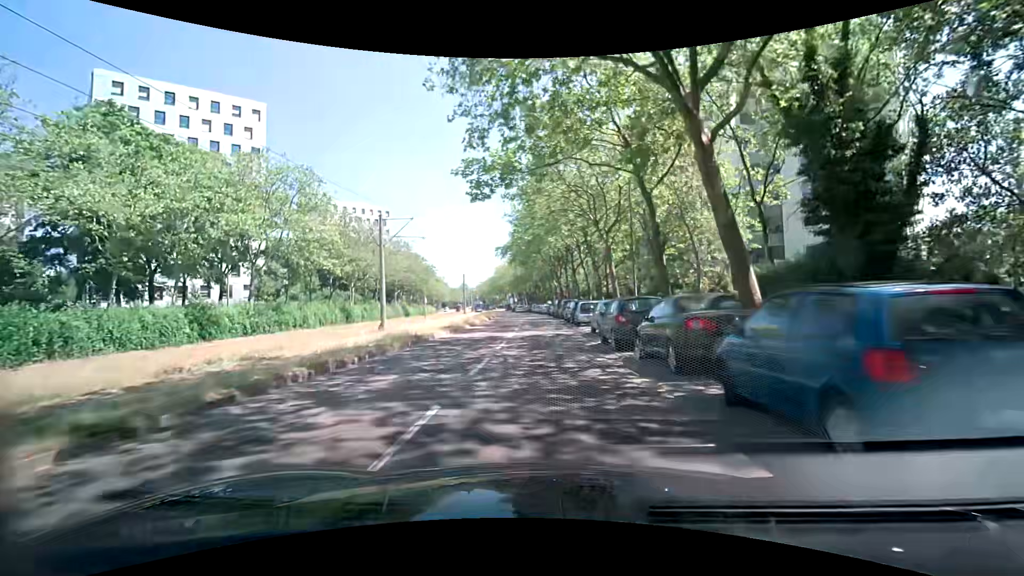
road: tertiary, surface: asphalt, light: Day
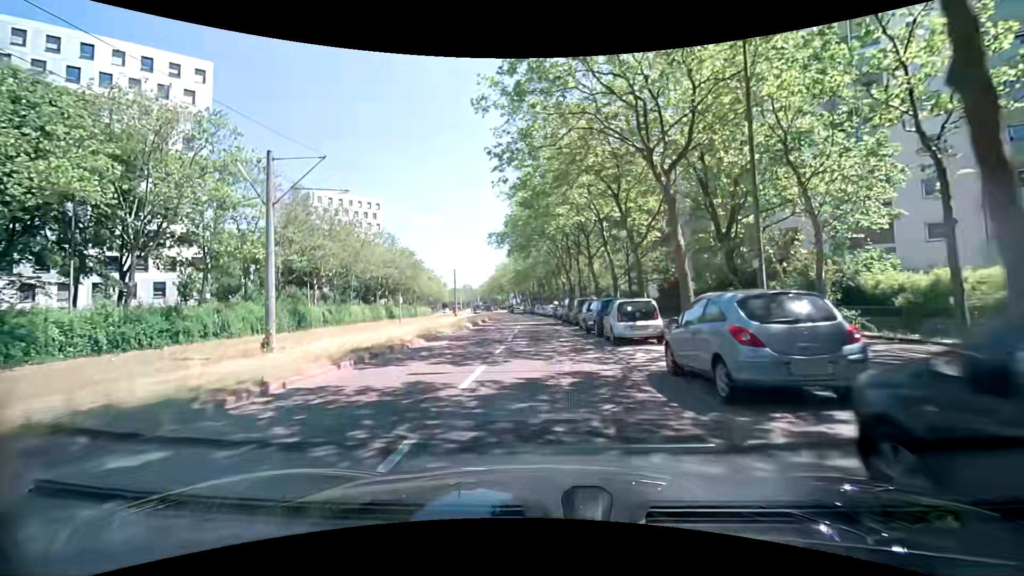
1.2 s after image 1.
(+0.2, +13.5) m; +1°
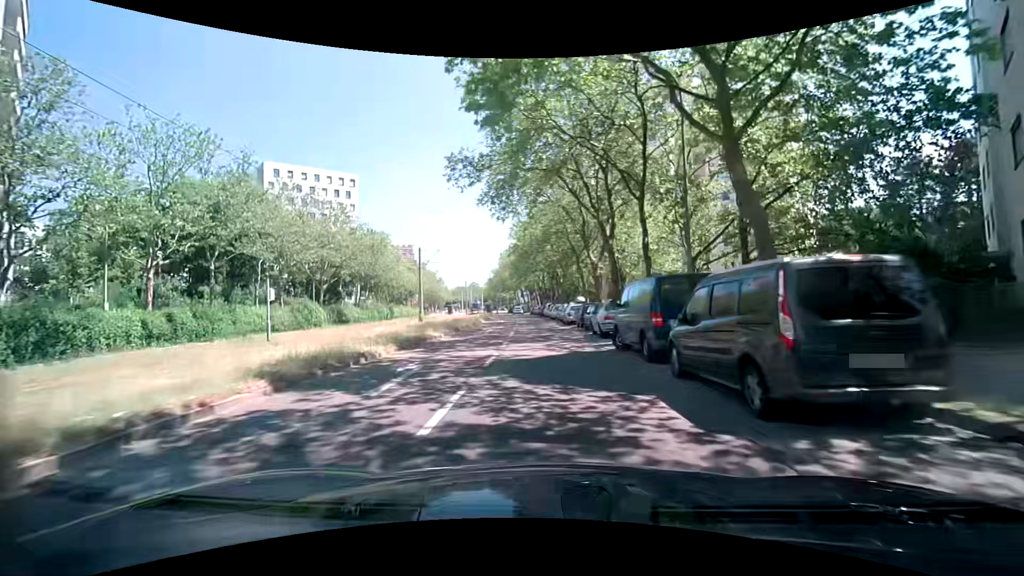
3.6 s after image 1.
(-0.3, +26.9) m; -1°
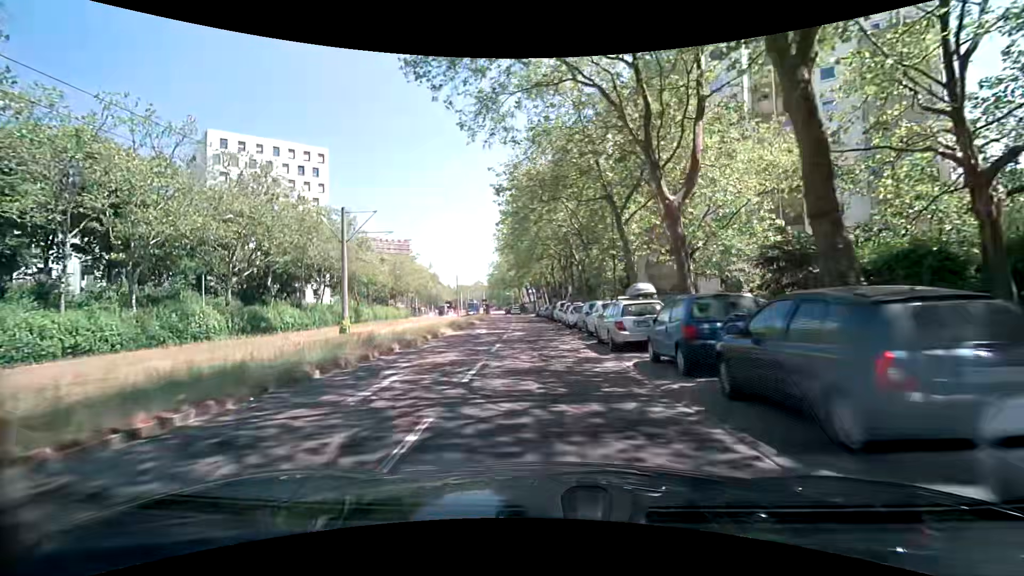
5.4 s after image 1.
(-0.3, +20.0) m; -1°
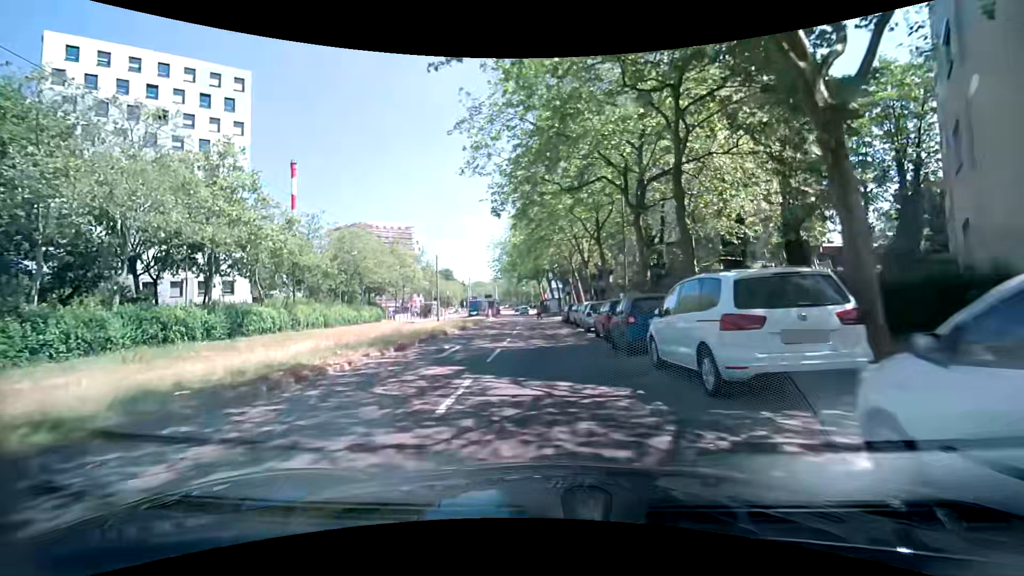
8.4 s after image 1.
(-1.1, +32.9) m; -3°
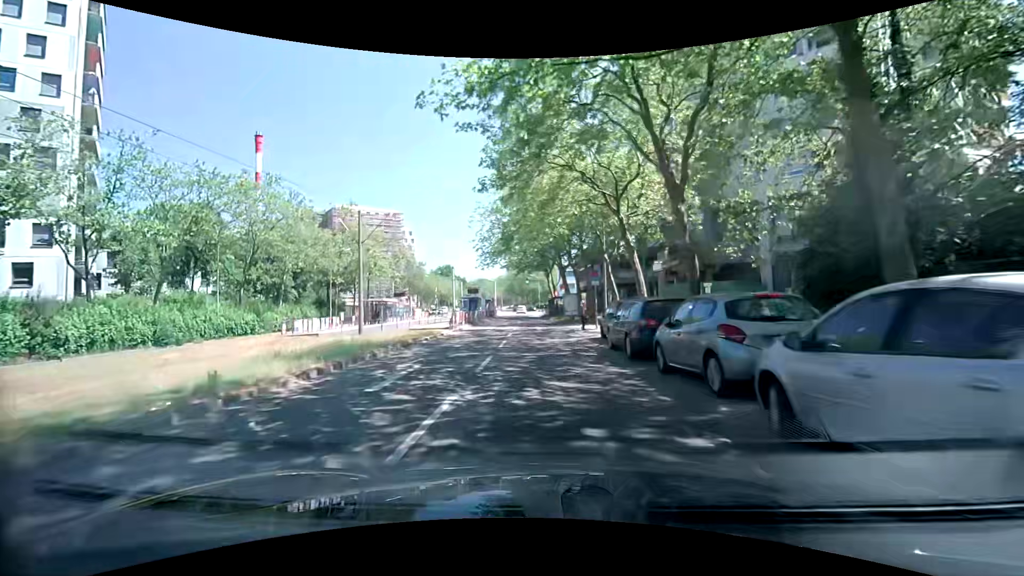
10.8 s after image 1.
(-0.1, +25.7) m; 0°
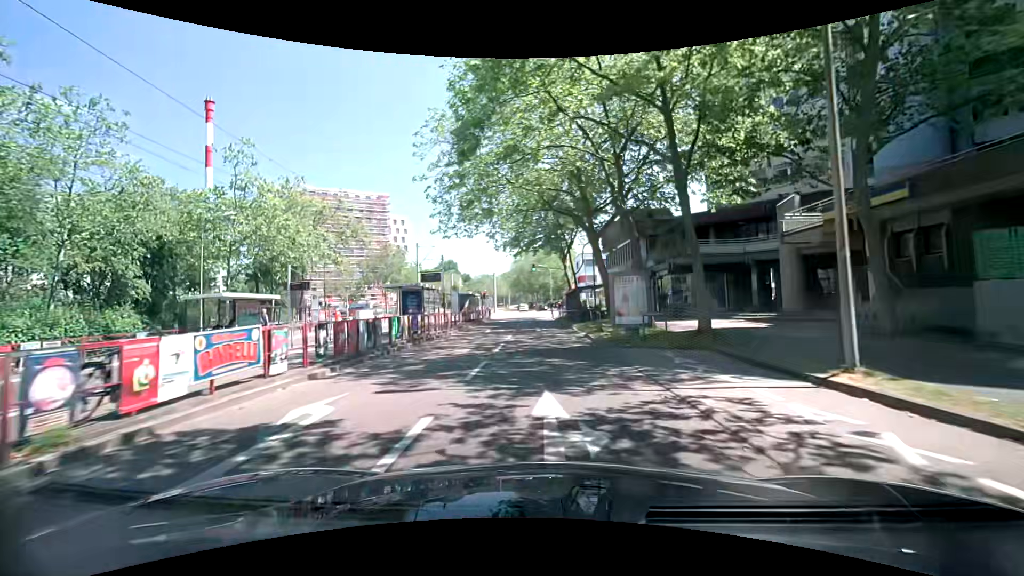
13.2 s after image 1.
(-0.5, +25.3) m; -1°
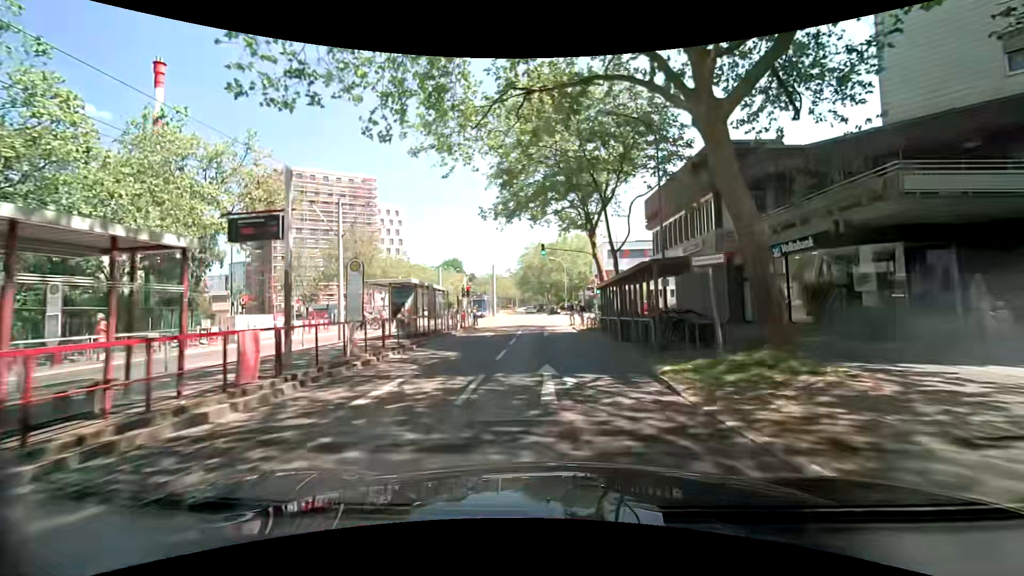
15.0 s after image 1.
(-0.4, +19.9) m; -2°
(0, +10) (0, +20) (0, +30) (-1, +40) (-1, +50) (-1, +60) (-2, +70) (-2, +80) (-3, +90) (-3, +100) m
